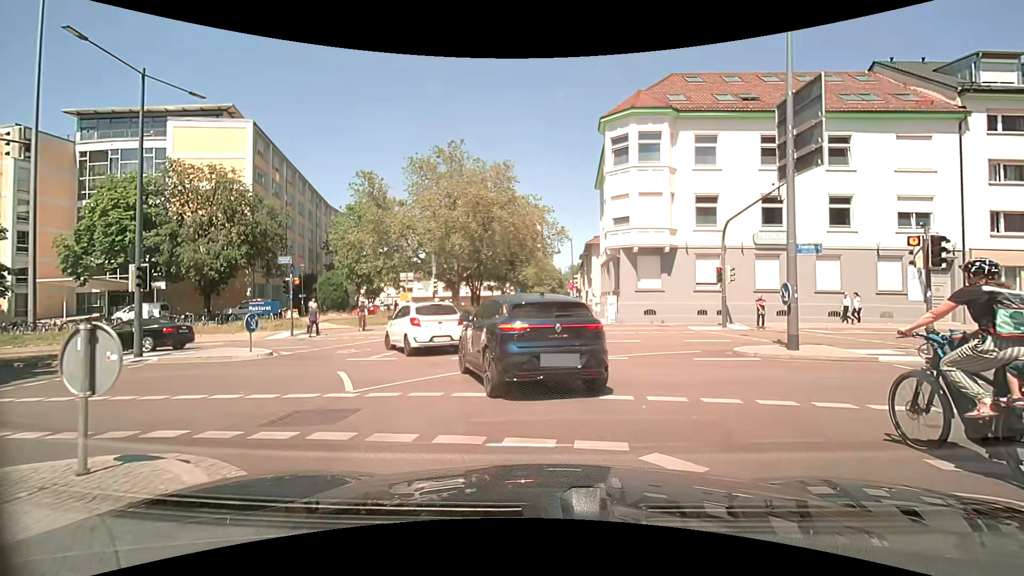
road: residential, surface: asphalt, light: Day
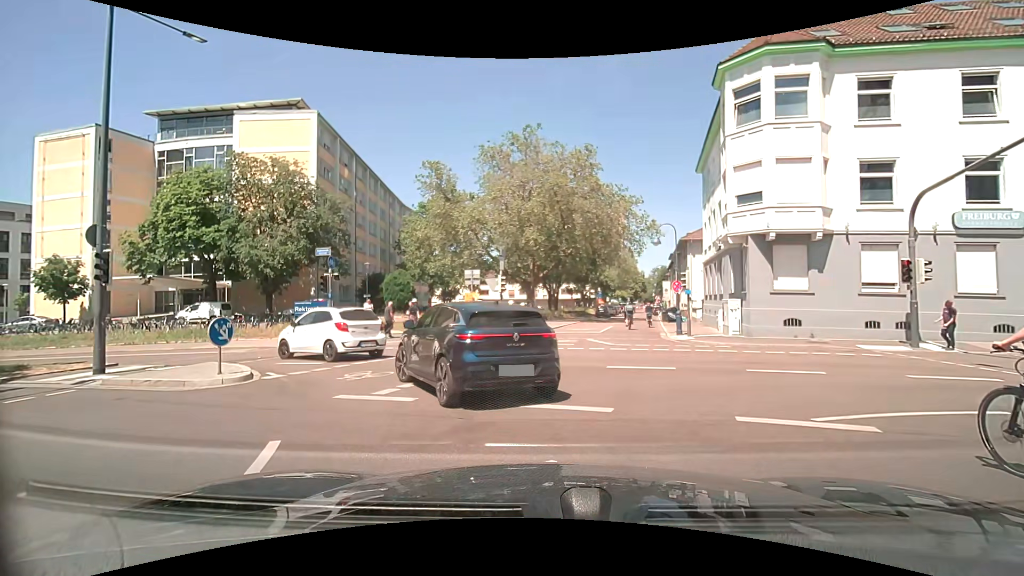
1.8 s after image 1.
(-0.5, +6.0) m; -11°
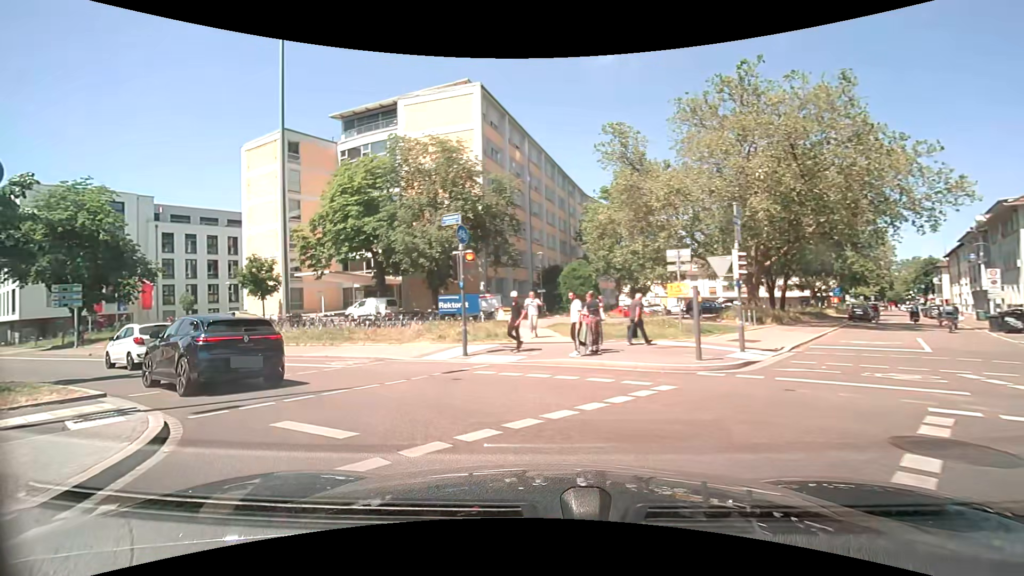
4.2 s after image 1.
(-1.2, +9.3) m; -22°
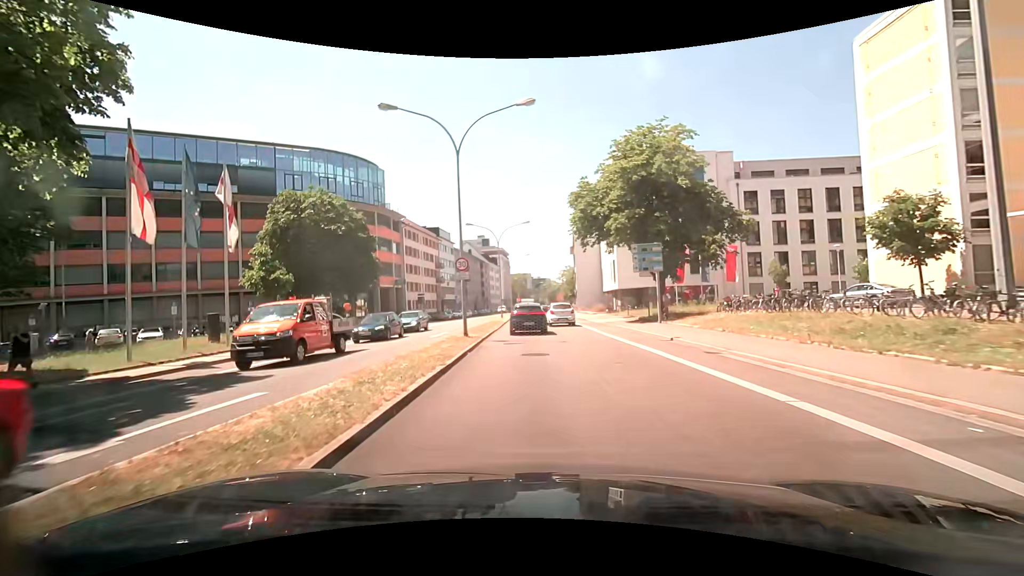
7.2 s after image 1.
(-10.8, +15.1) m; -57°
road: primary
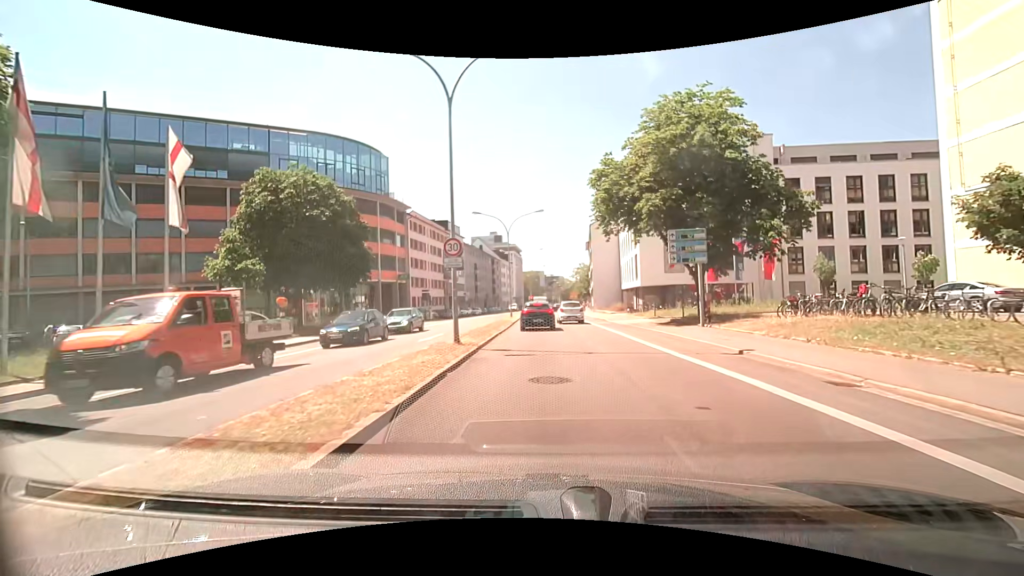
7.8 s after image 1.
(-0.1, +5.1) m; -1°
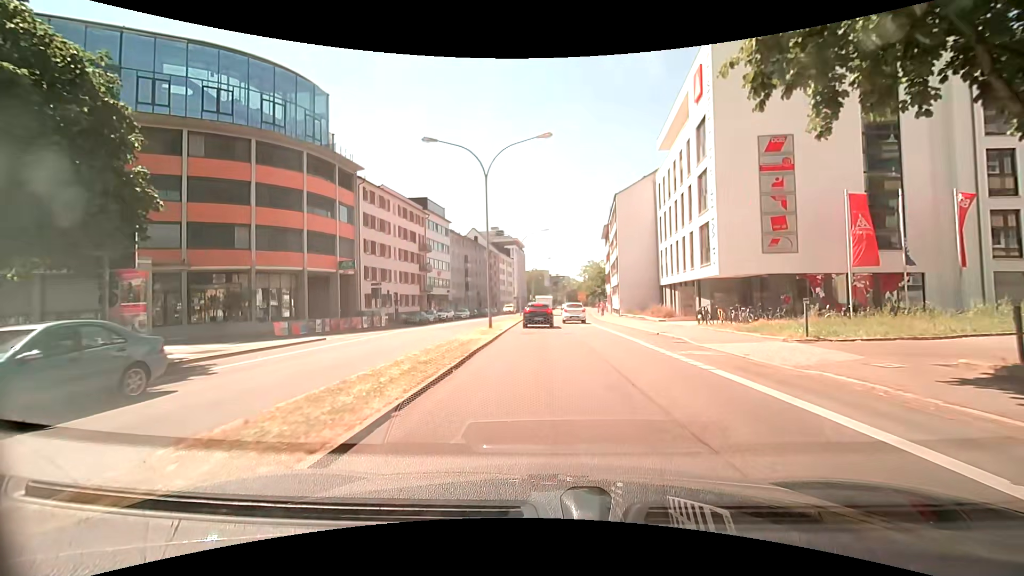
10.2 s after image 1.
(-0.1, +20.8) m; -1°
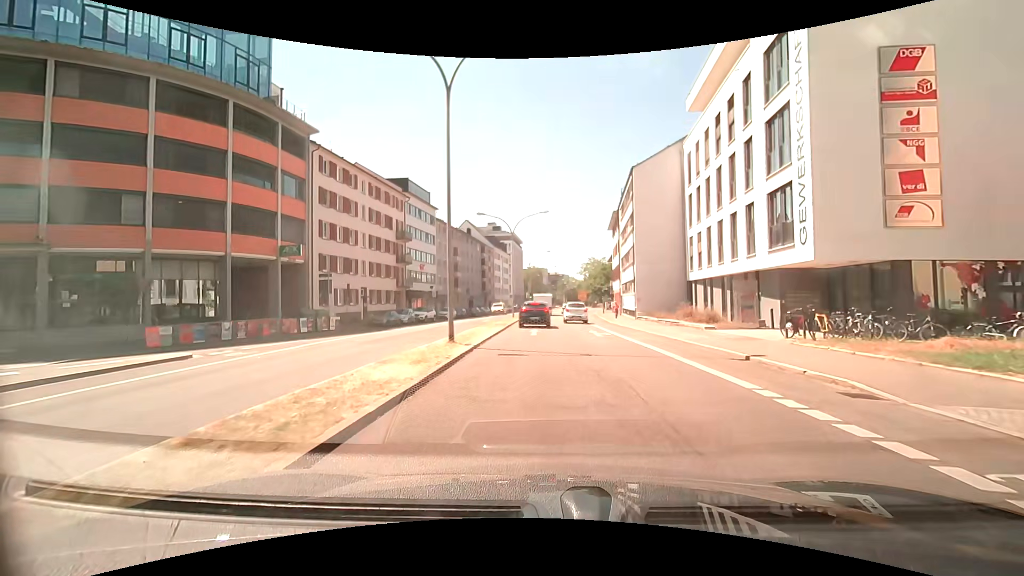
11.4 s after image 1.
(+0.1, +10.1) m; 0°
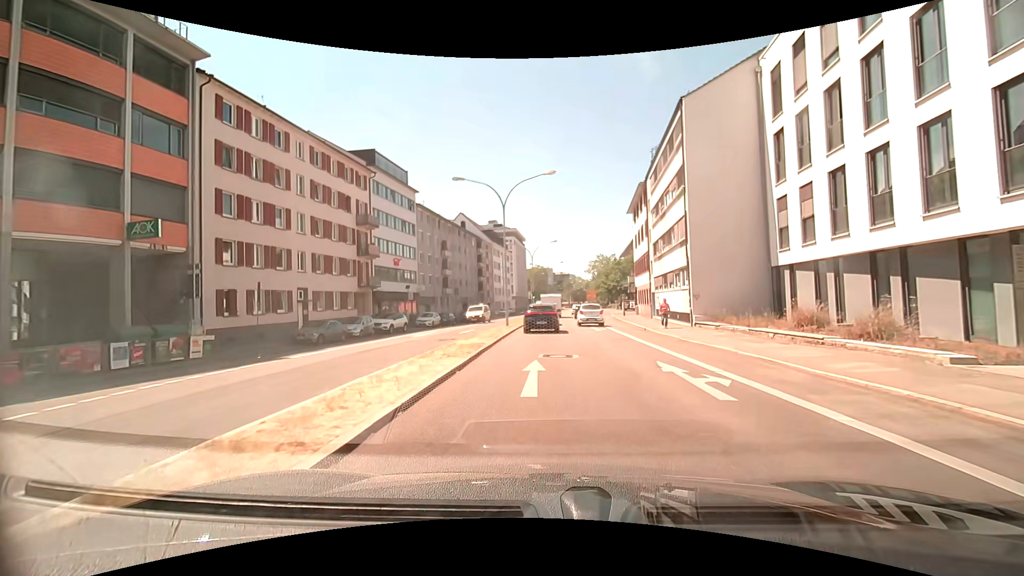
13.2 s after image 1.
(-0.1, +13.7) m; -1°
